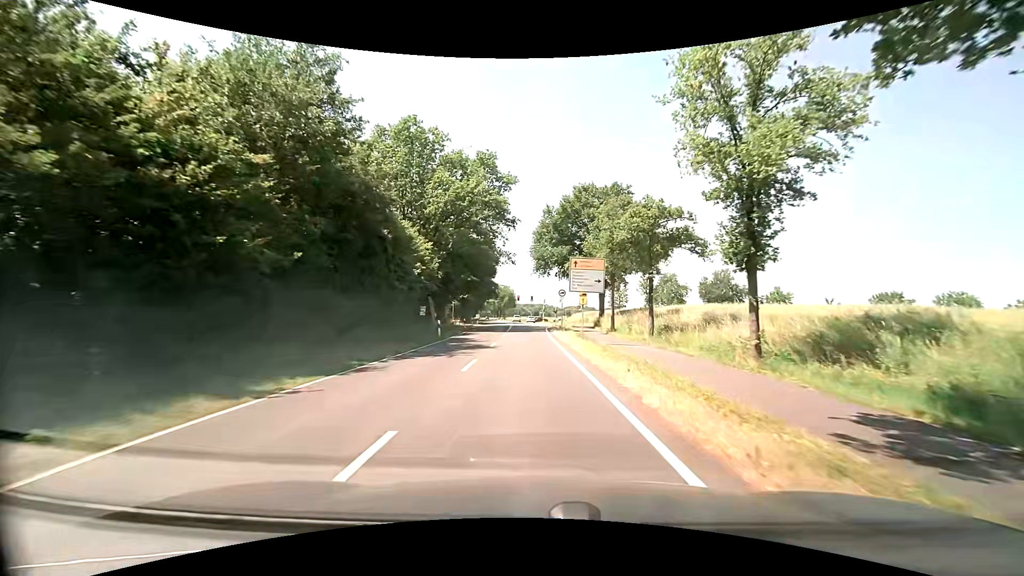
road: secondary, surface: asphalt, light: Day
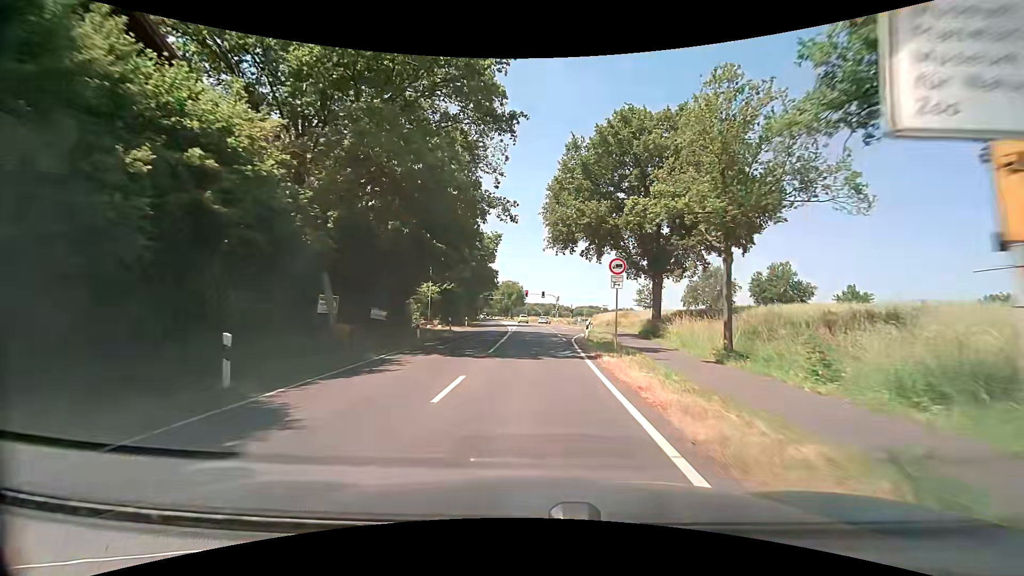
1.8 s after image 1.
(0.0, +22.4) m; -1°
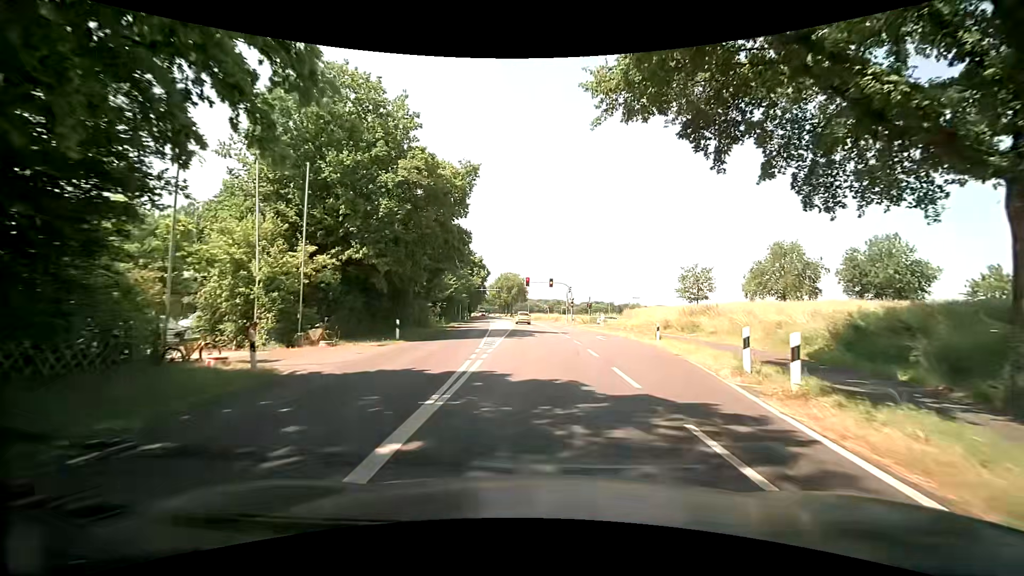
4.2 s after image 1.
(-0.1, +27.7) m; 0°
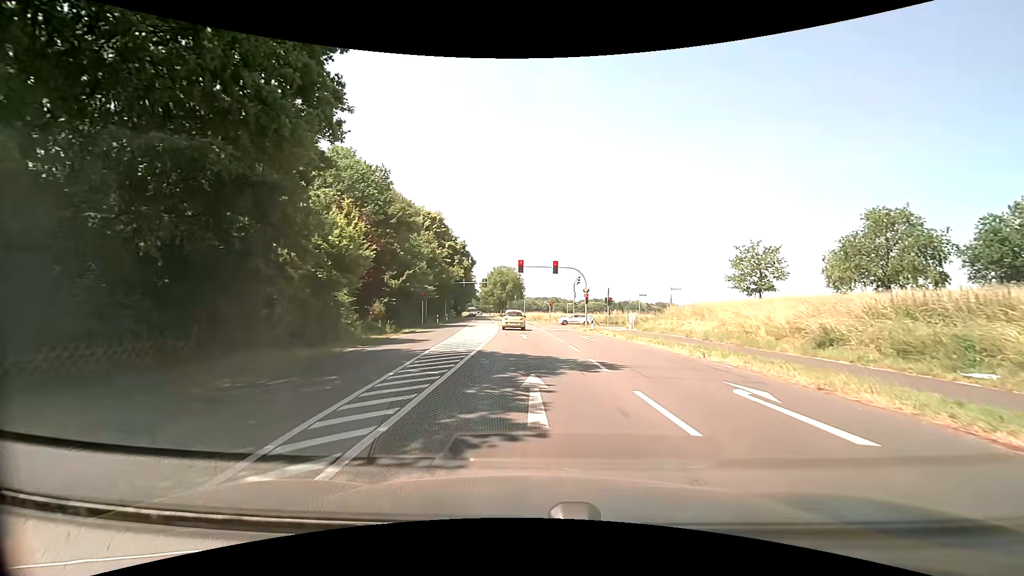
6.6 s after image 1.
(0.0, +21.2) m; +1°
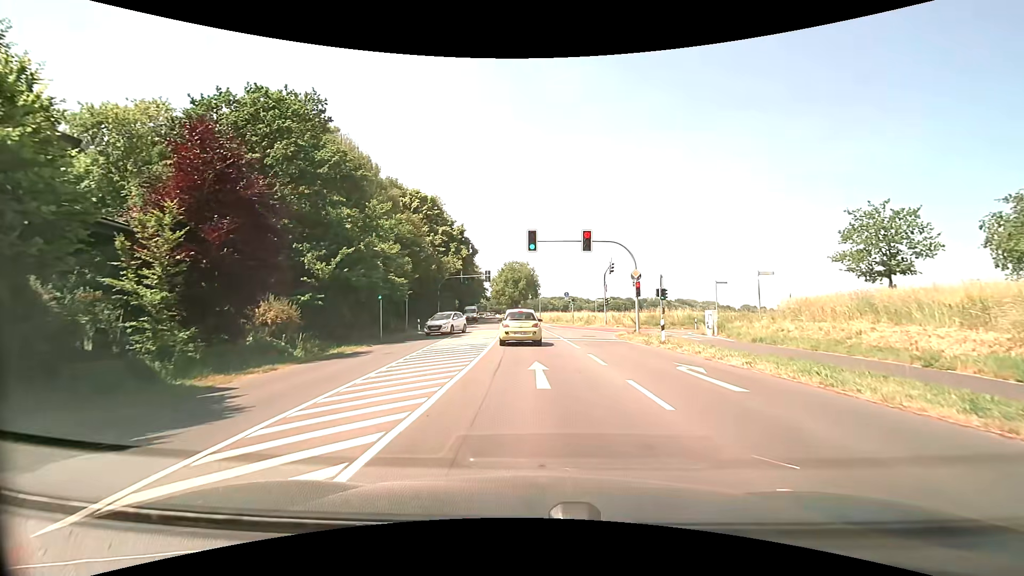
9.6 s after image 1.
(-0.4, +16.4) m; -2°
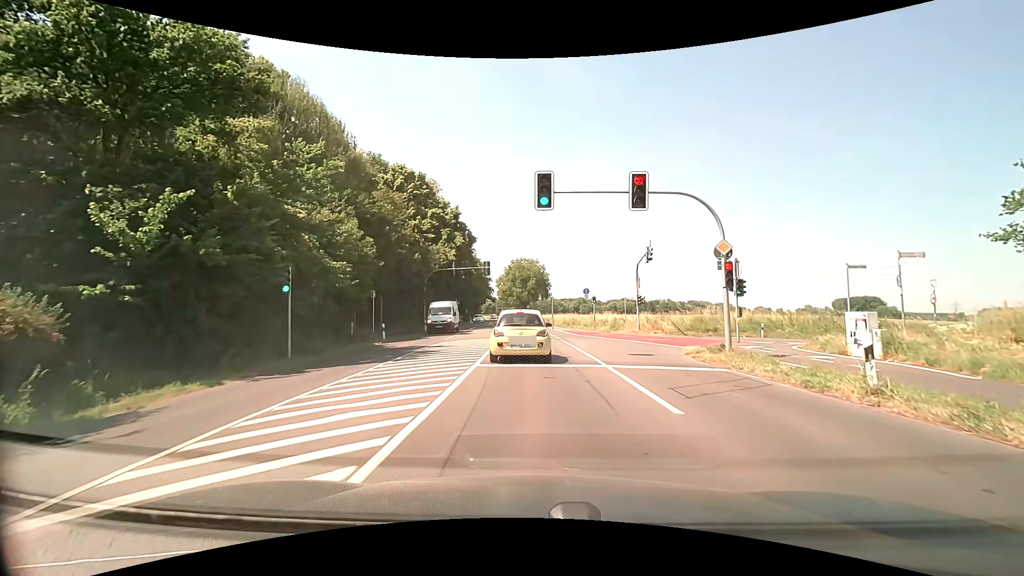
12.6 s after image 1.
(-0.1, +12.3) m; -1°
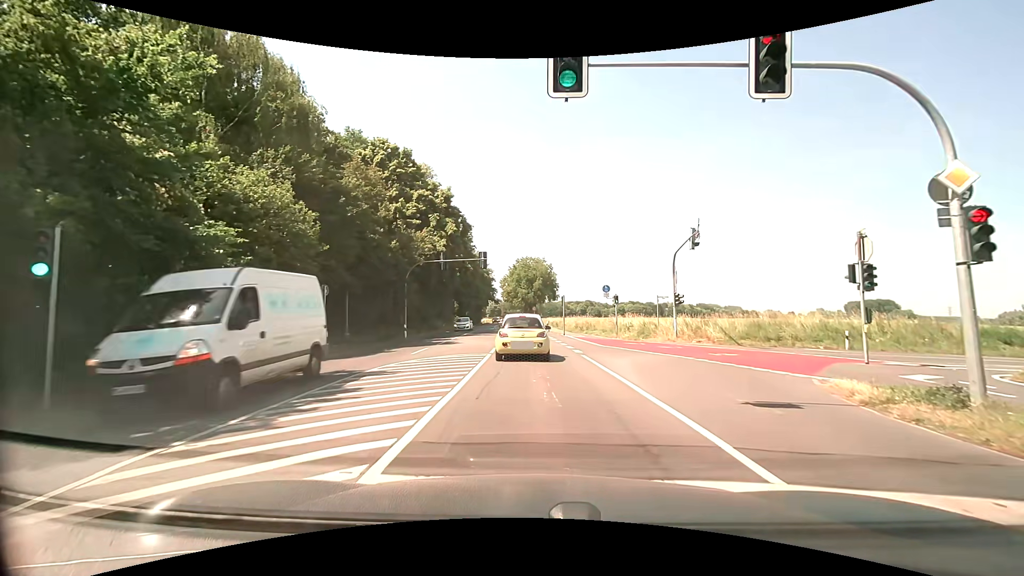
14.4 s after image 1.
(-0.1, +9.4) m; 0°
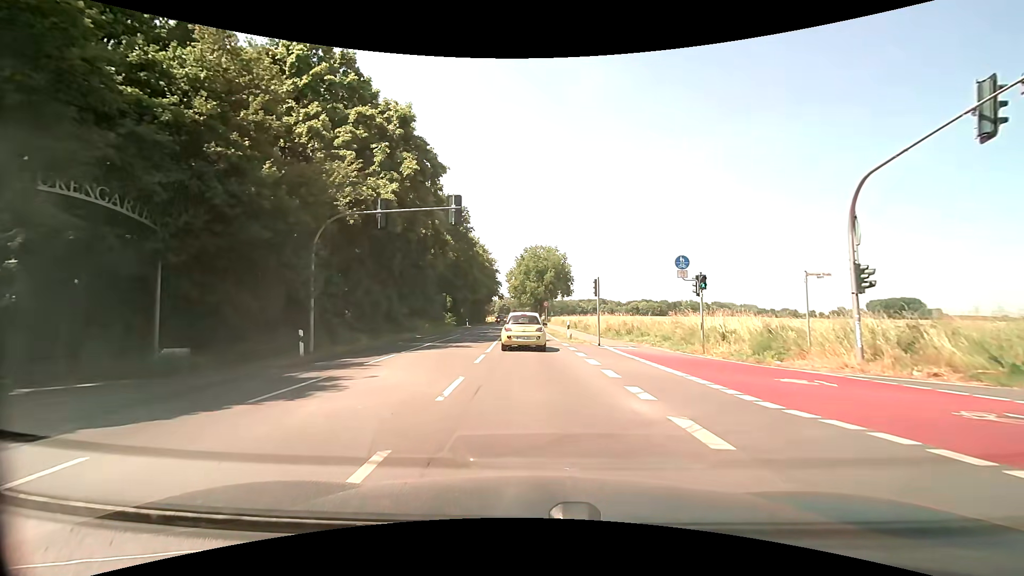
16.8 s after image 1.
(-0.2, +17.7) m; -1°
(0, +10) (0, +20) (0, +30) (-1, +40) (-1, +50) (-1, +60) (-2, +70) (-2, +80) (-2, +90) (-3, +100) m
